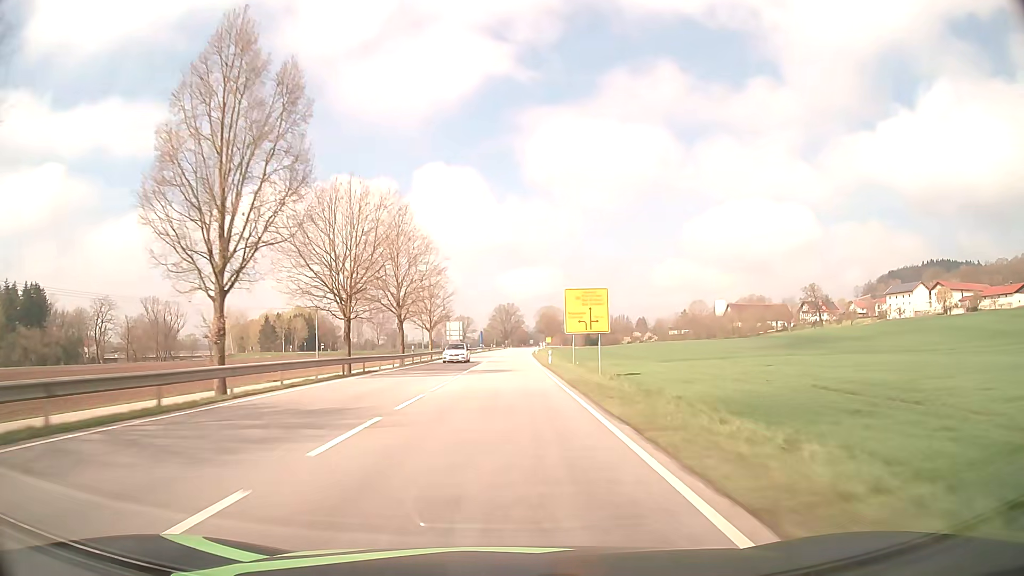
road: primary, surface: asphalt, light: Day
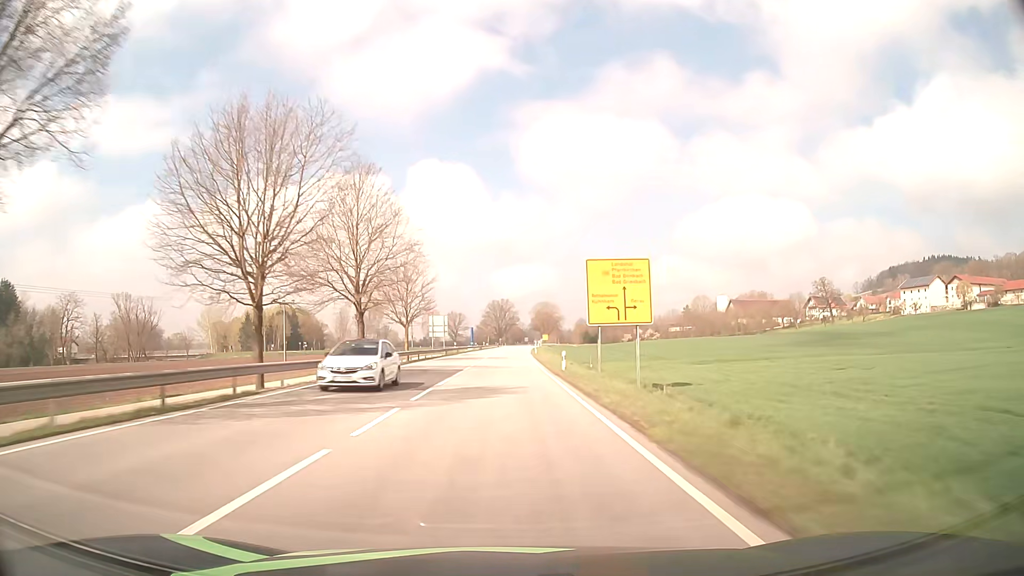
(+0.1, +15.8) m; +1°
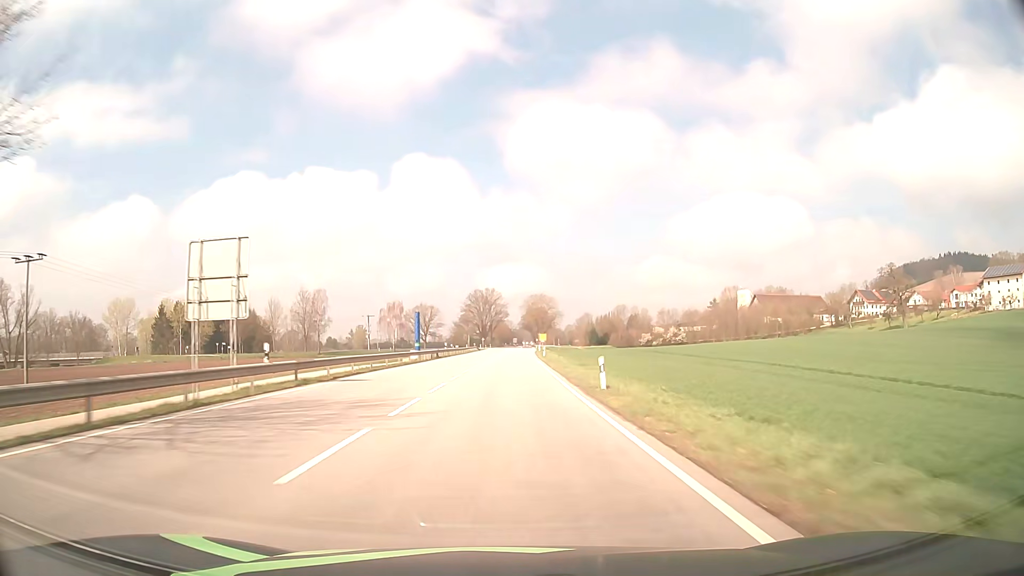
(+0.5, +63.3) m; +1°
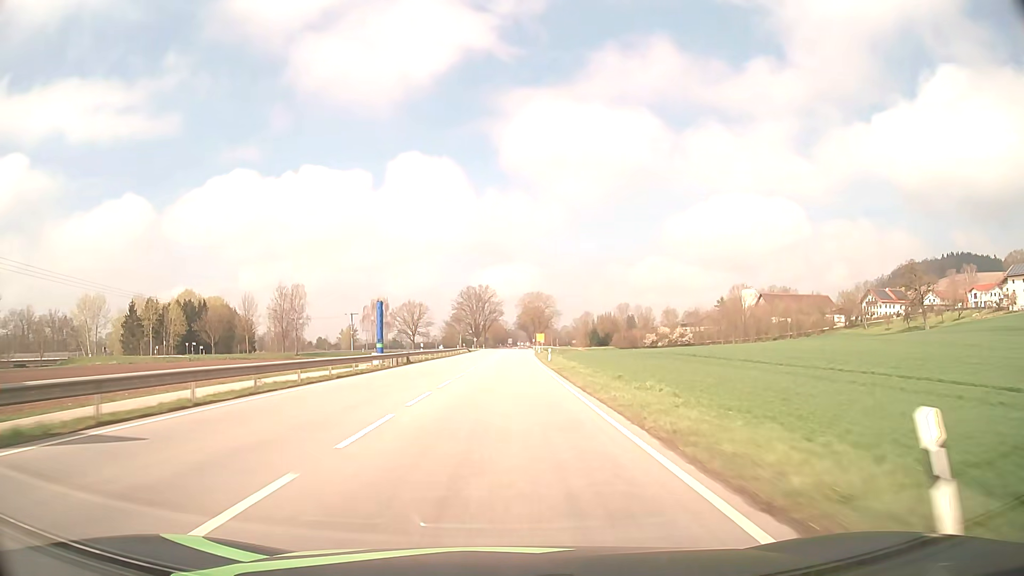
(+0.1, +15.8) m; 0°
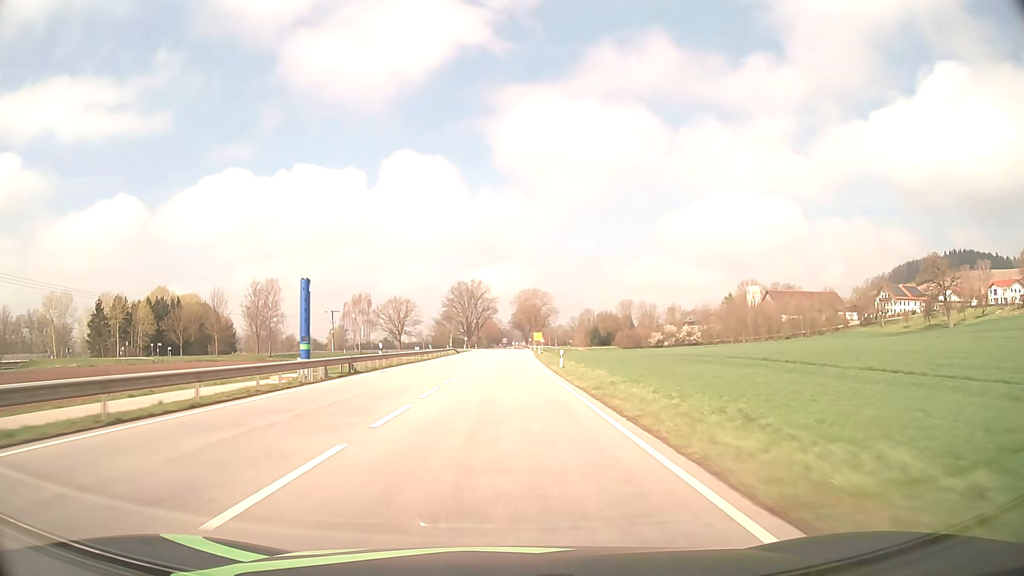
(+0.1, +15.8) m; +1°
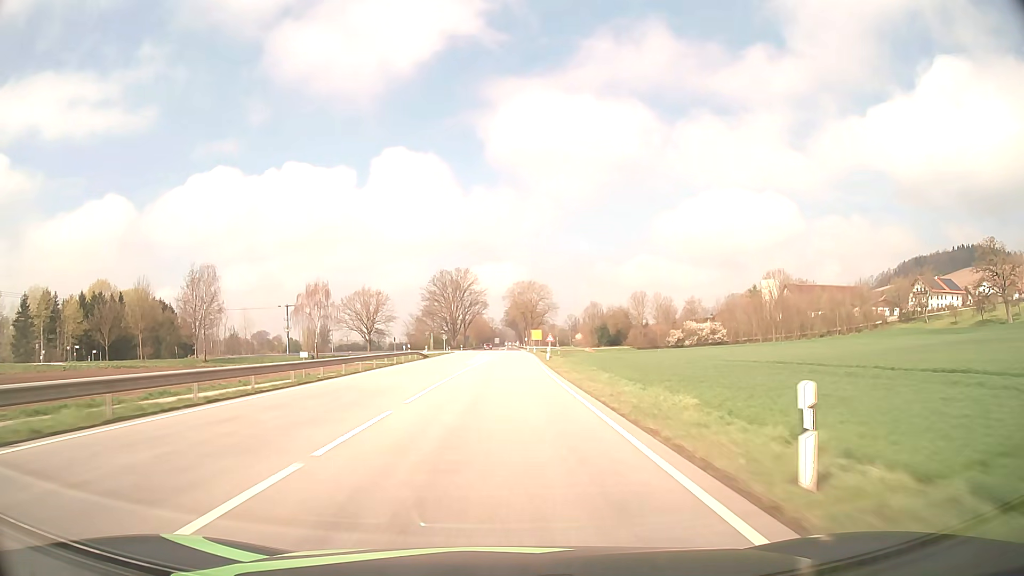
(+0.2, +31.6) m; +1°
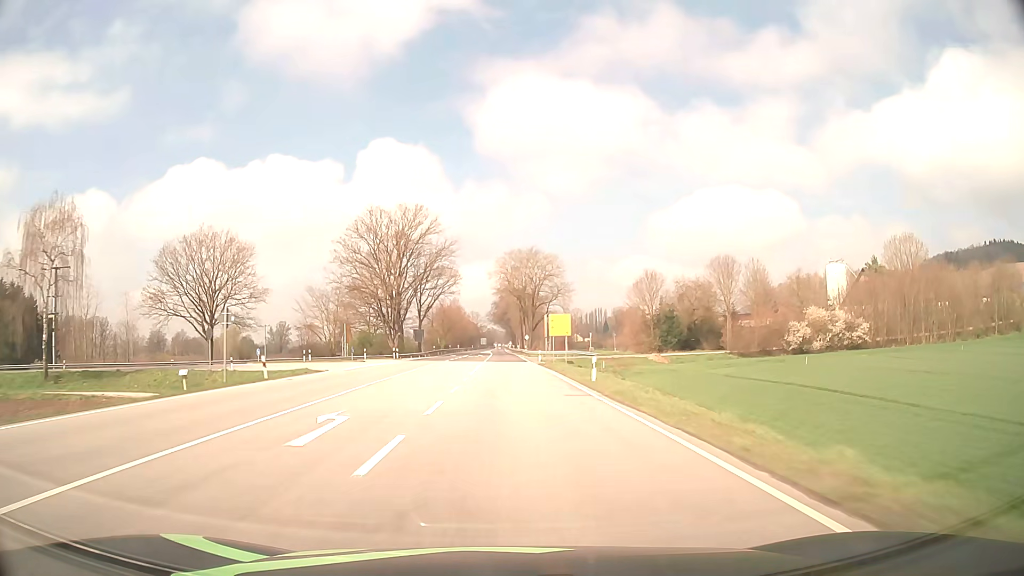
(+0.5, +78.9) m; +1°
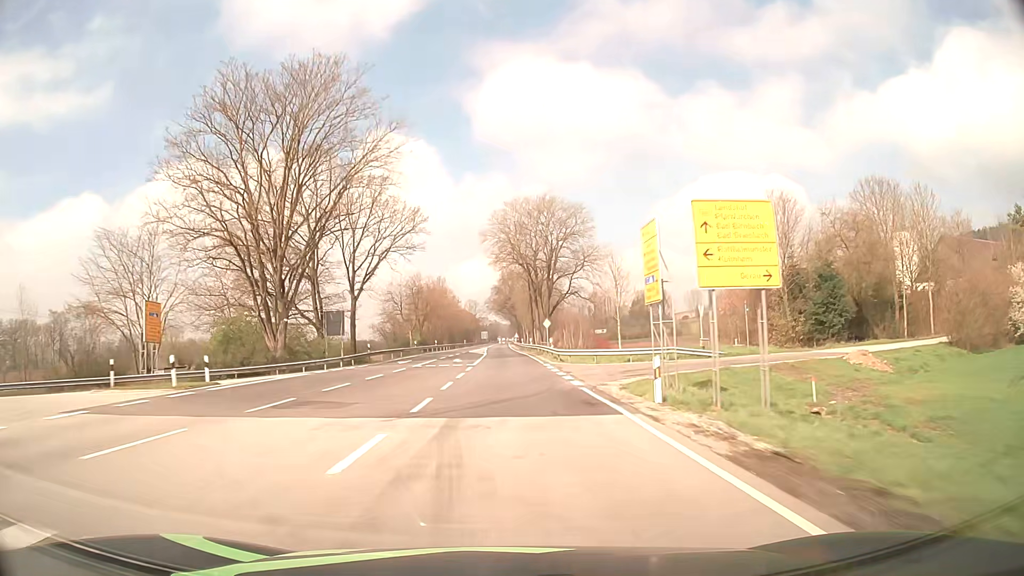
(0.0, +47.4) m; 0°
(0, +10) (0, +20) (0, +30) (0, +40) (0, +50) (-1, +60) (-1, +70) (-1, +80) (-1, +90) (-1, +100) m
